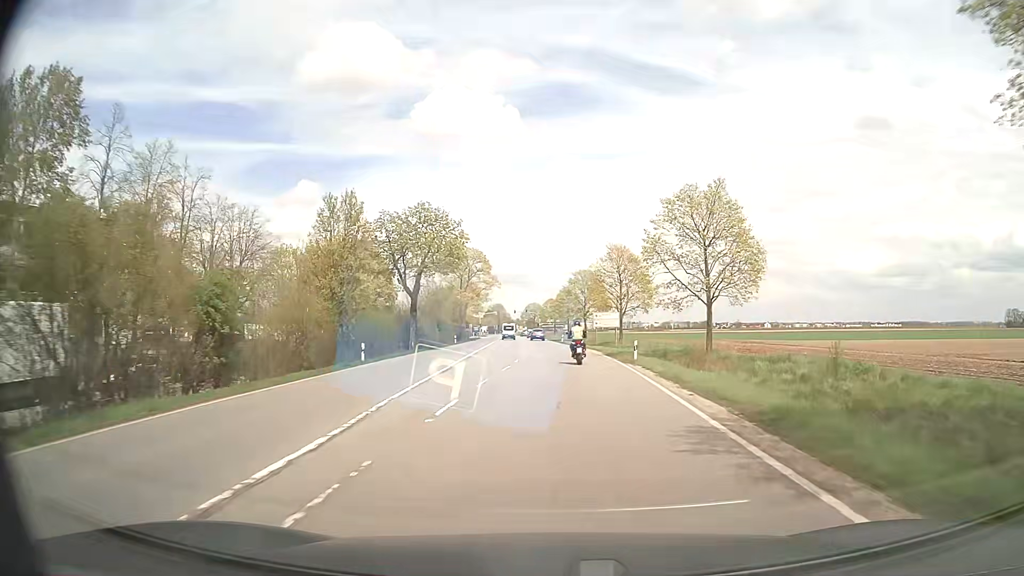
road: secondary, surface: asphalt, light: Day
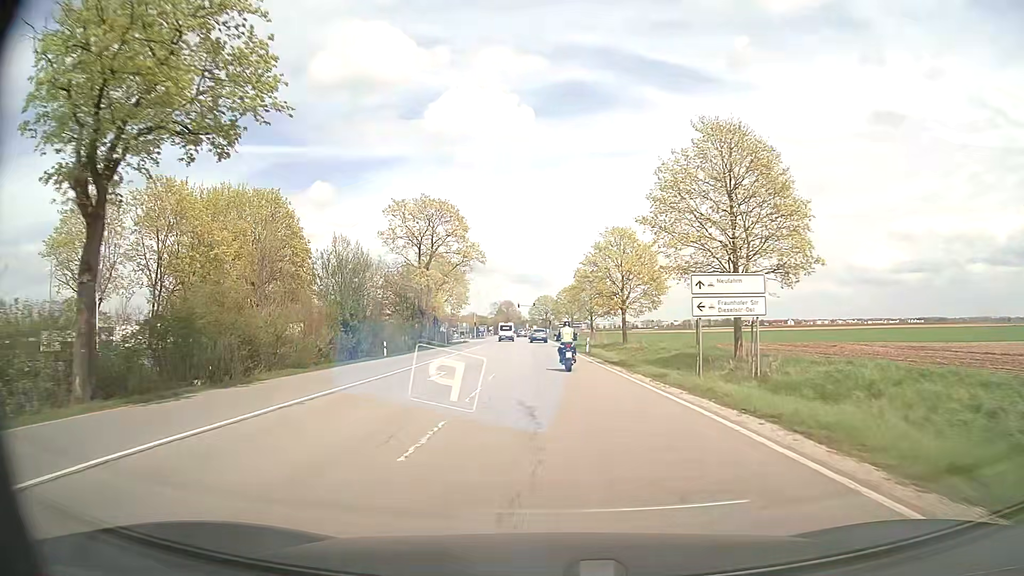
(+0.7, +38.9) m; -1°
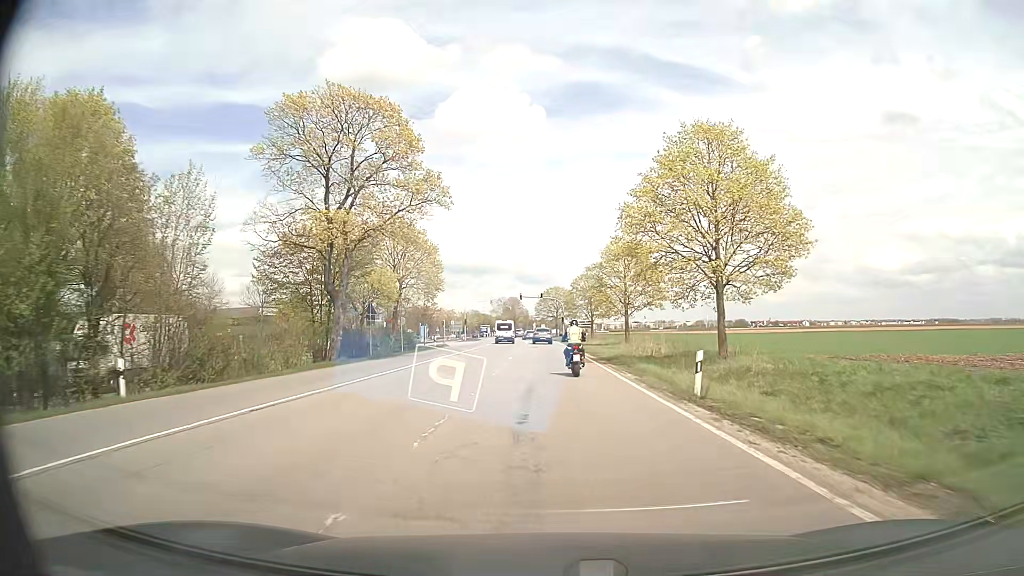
(-0.4, +29.4) m; -1°
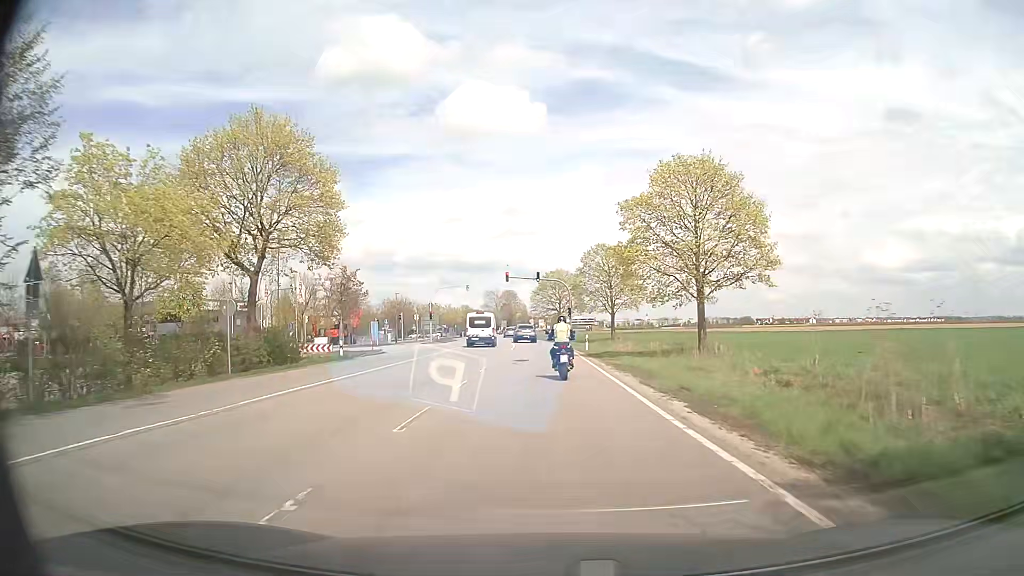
(-0.1, +29.2) m; 0°
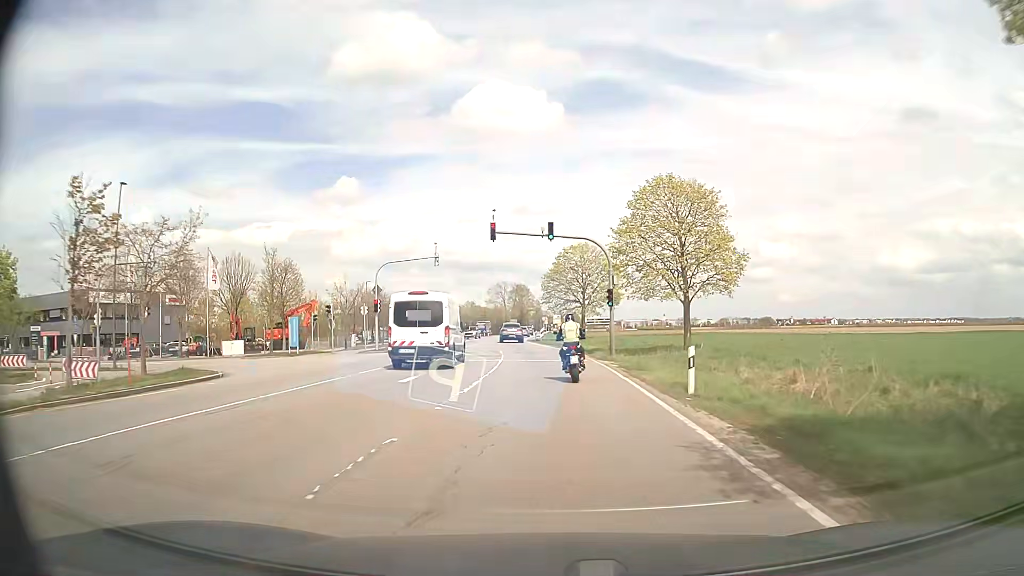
(-0.3, +27.6) m; -2°
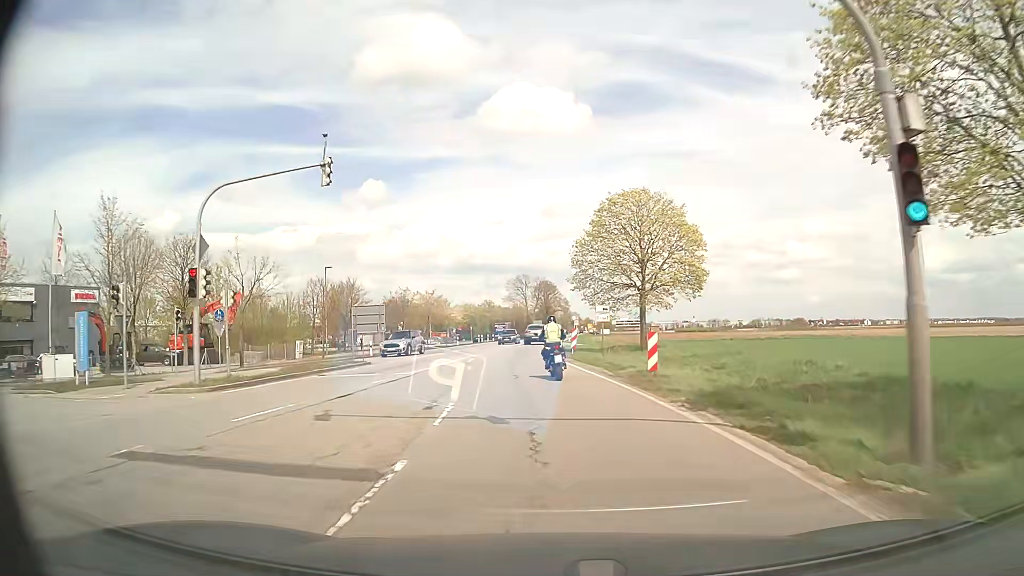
(-0.3, +25.6) m; -2°
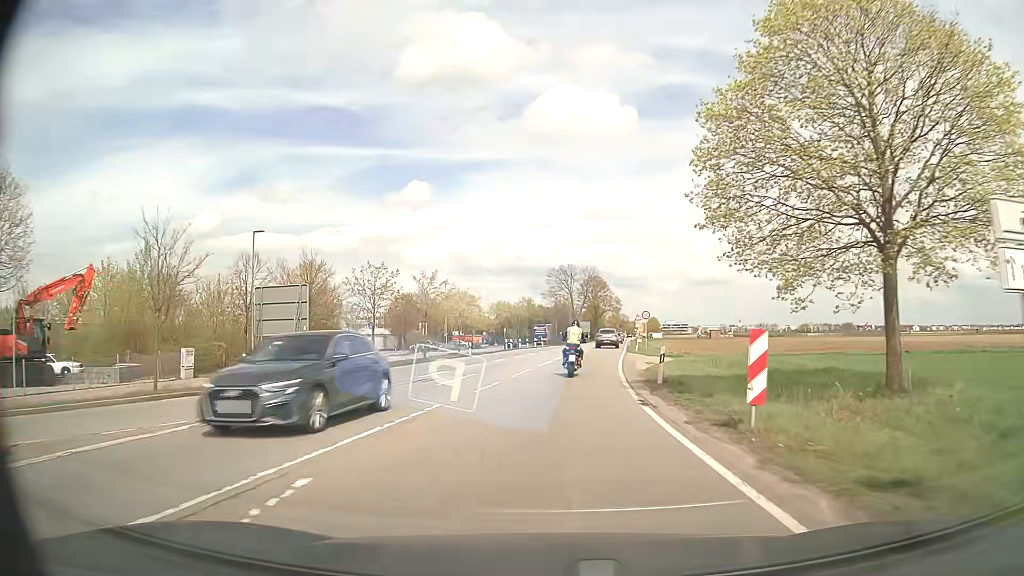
(-0.9, +24.4) m; -4°
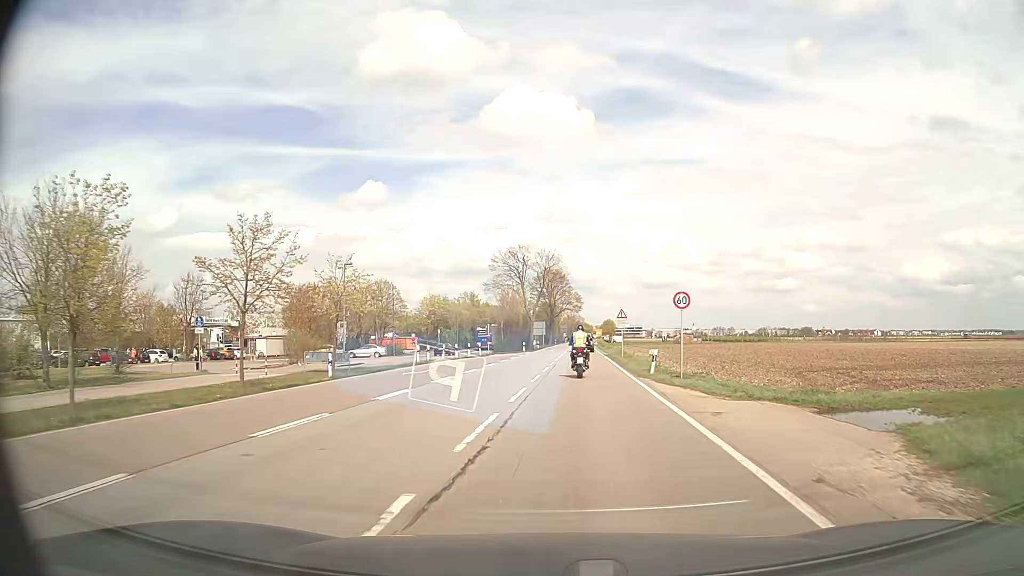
(+0.6, +24.5) m; +4°
(0, +10) (+1, +20) (+1, +30) (+2, +40) (+2, +50) (+3, +60) (+3, +70) (+4, +80) (+5, +90) (+5, +100) m
